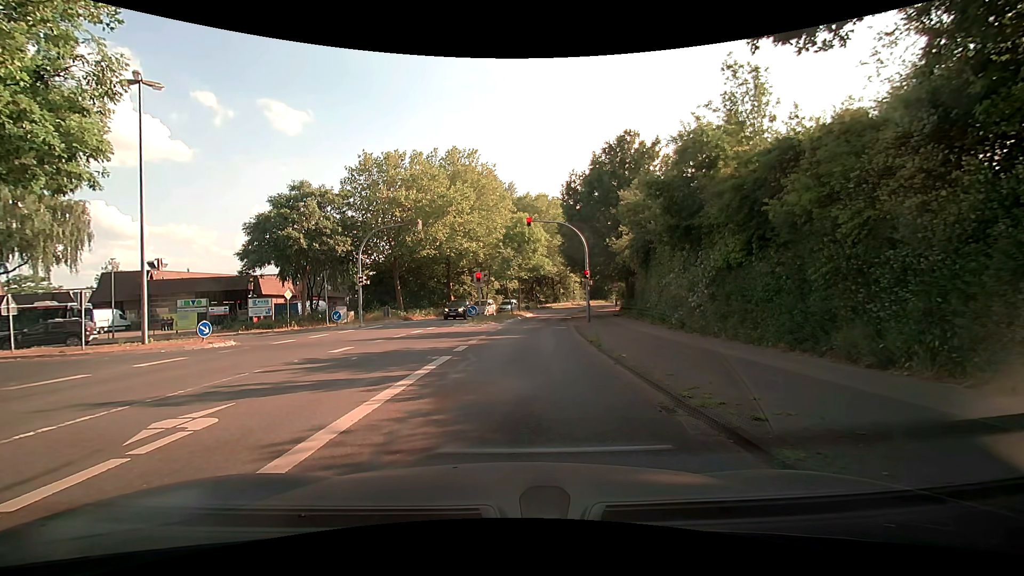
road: tertiary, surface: asphalt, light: Day
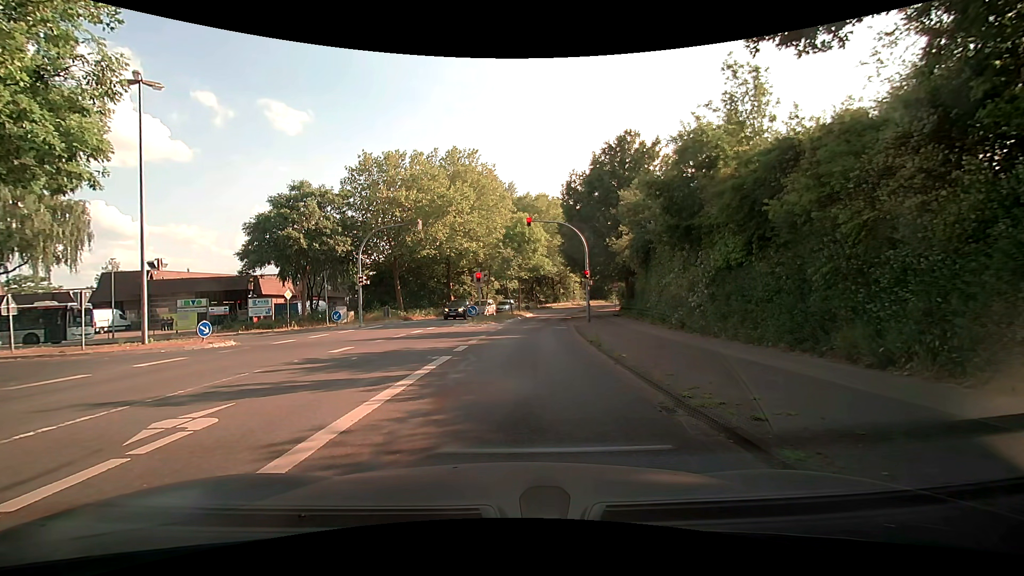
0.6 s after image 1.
(0.0, 0.0) m; 0°
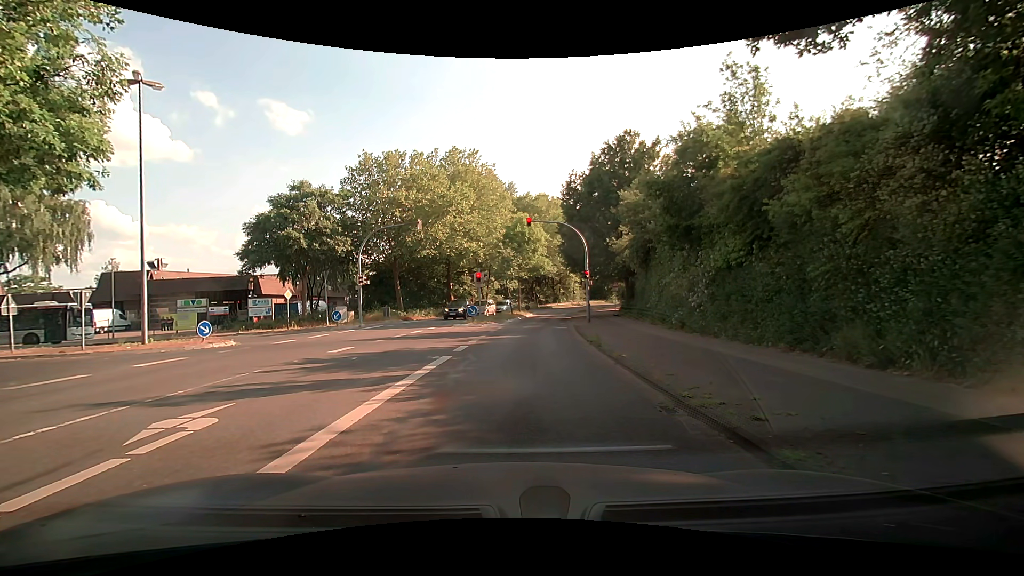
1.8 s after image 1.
(0.0, 0.0) m; 0°
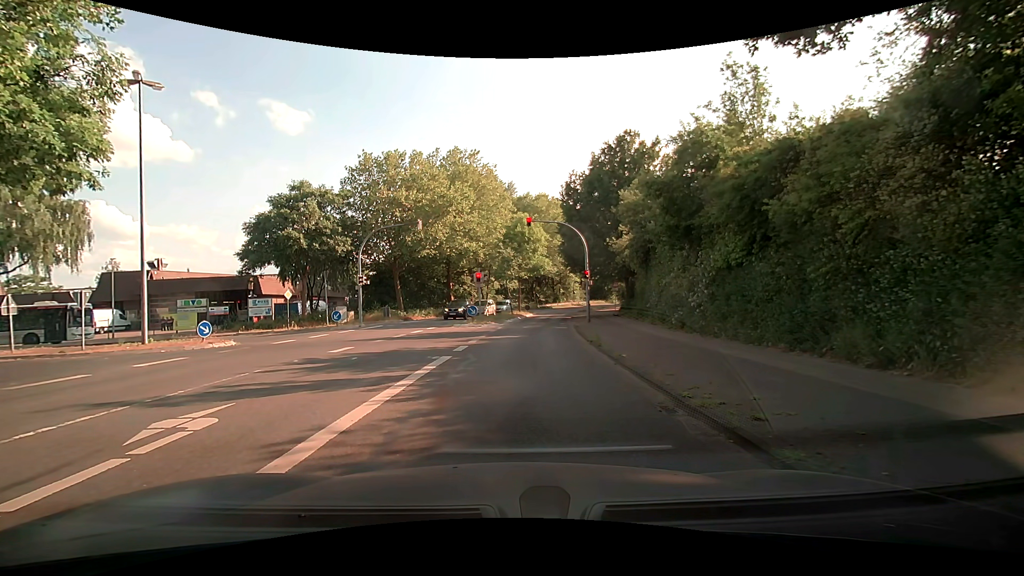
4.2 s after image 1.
(0.0, 0.0) m; 0°
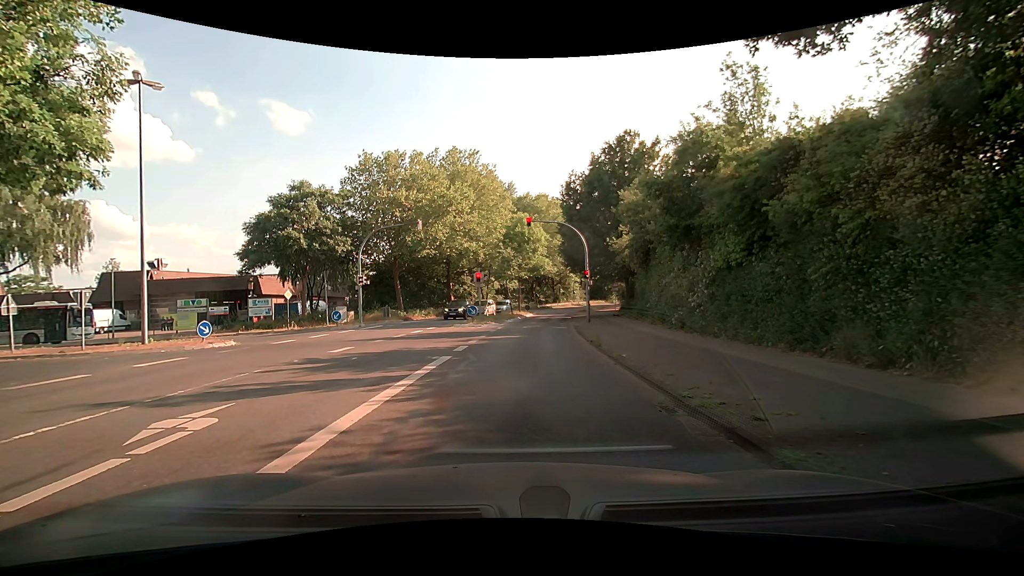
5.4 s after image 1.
(0.0, 0.0) m; 0°
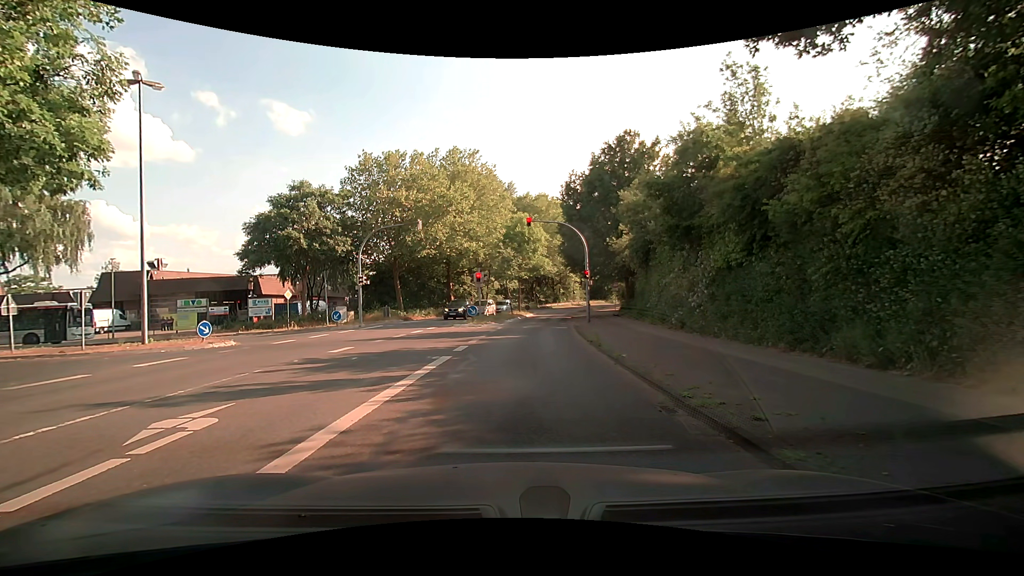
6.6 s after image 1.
(0.0, 0.0) m; 0°
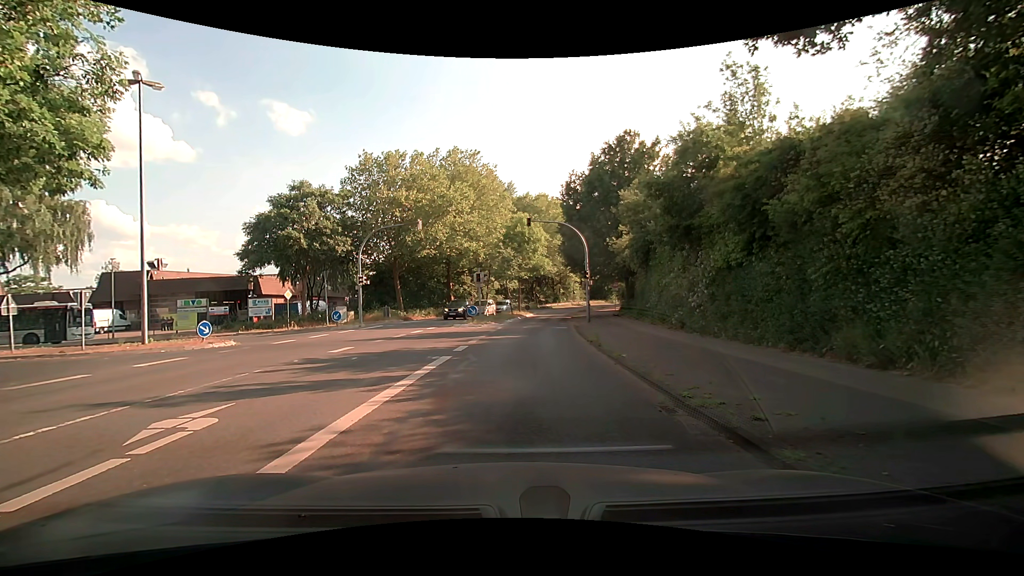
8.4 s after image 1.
(0.0, 0.0) m; 0°
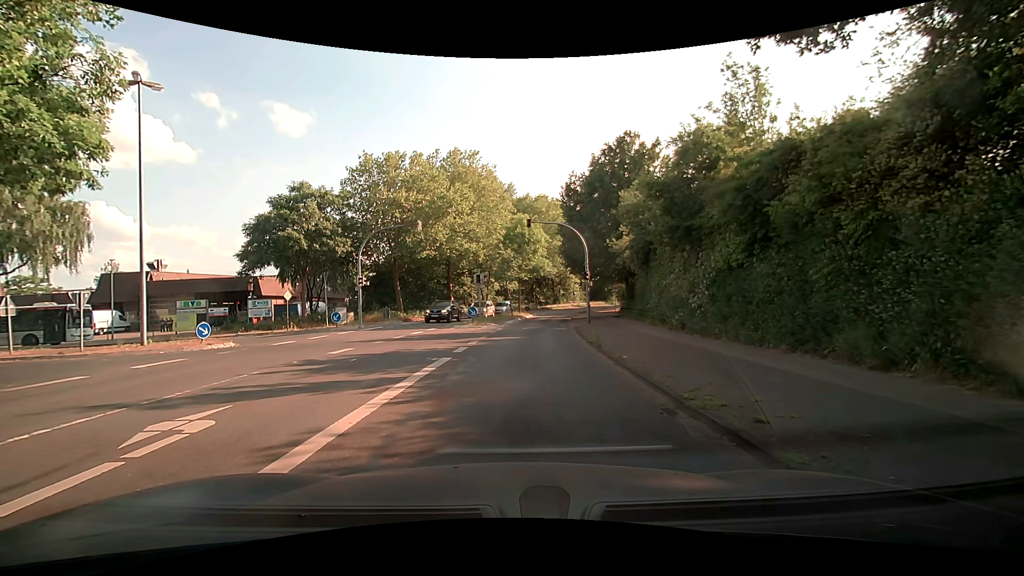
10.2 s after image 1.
(0.0, 0.0) m; 0°
